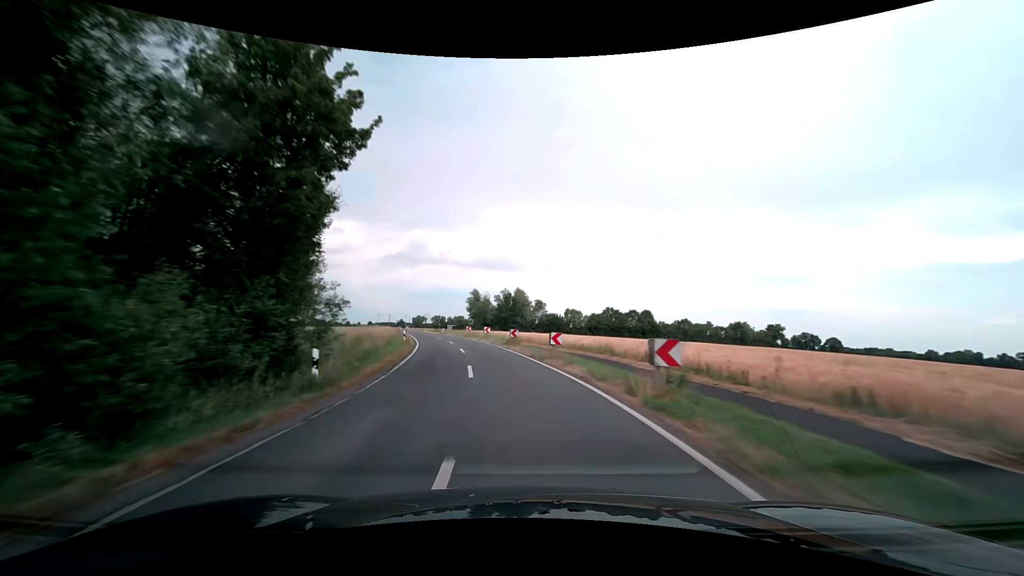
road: secondary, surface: asphalt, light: Day
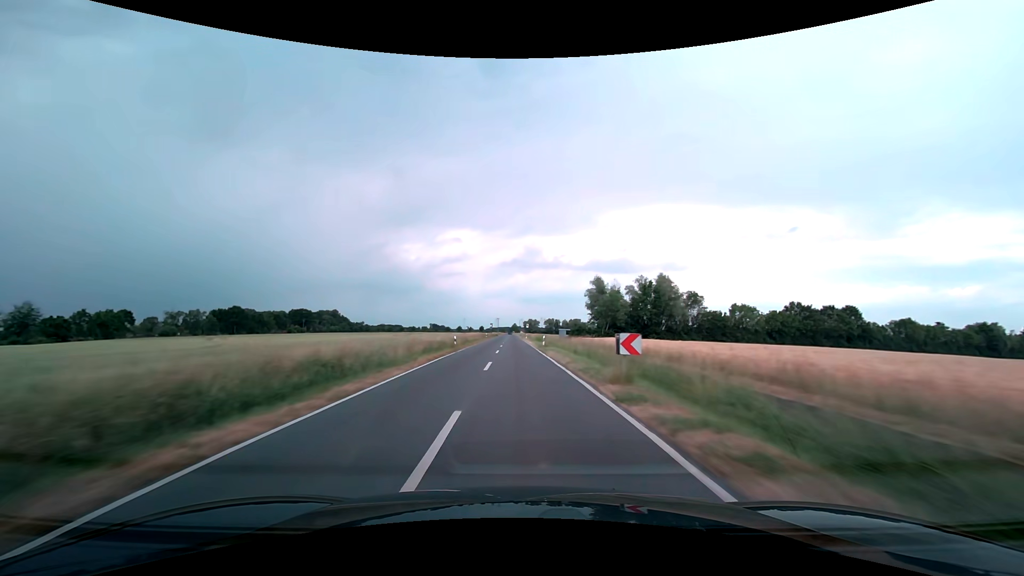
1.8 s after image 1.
(-6.9, +45.7) m; -14°
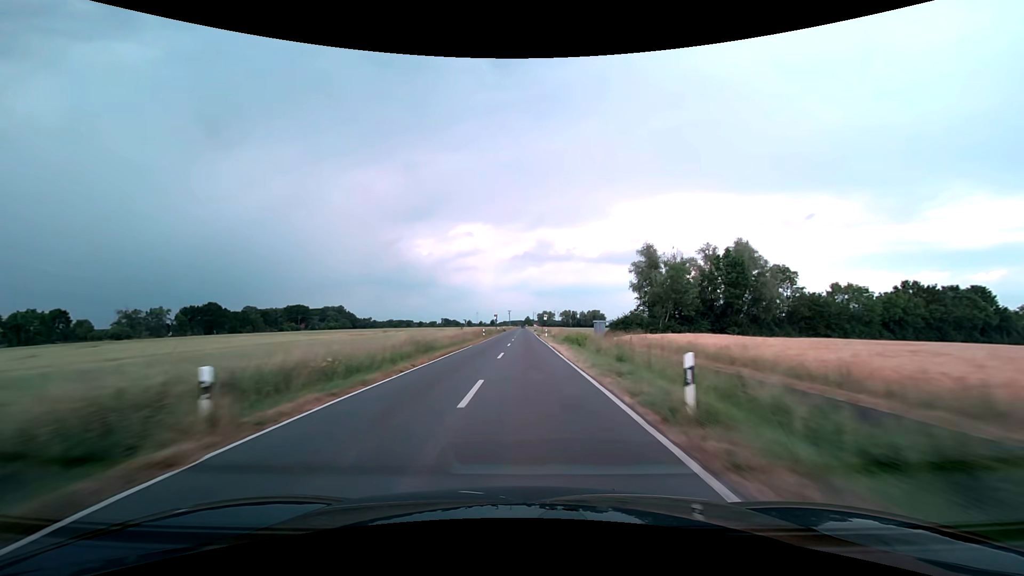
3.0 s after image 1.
(-0.9, +32.3) m; -2°
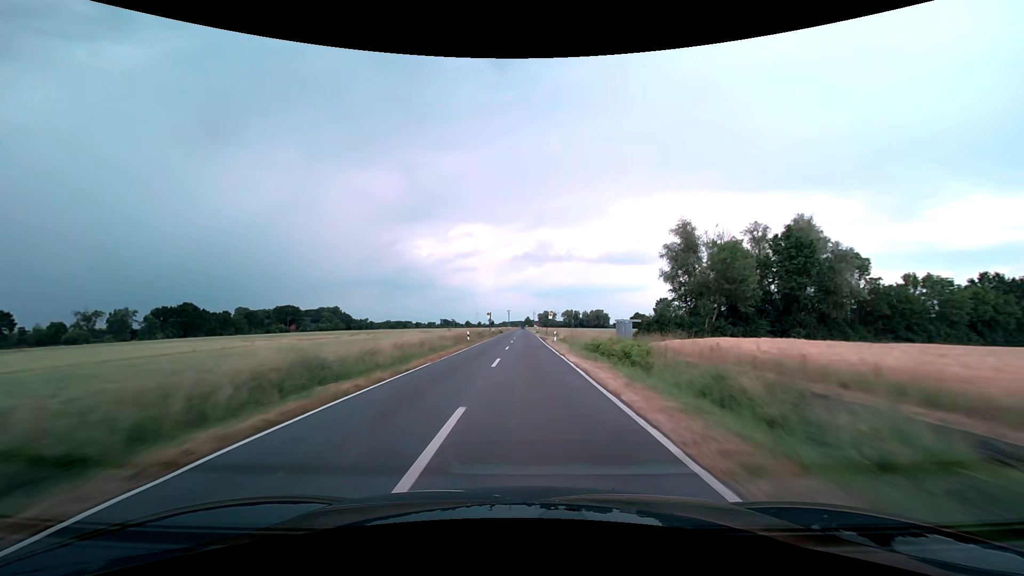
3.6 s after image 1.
(0.0, +16.1) m; 0°
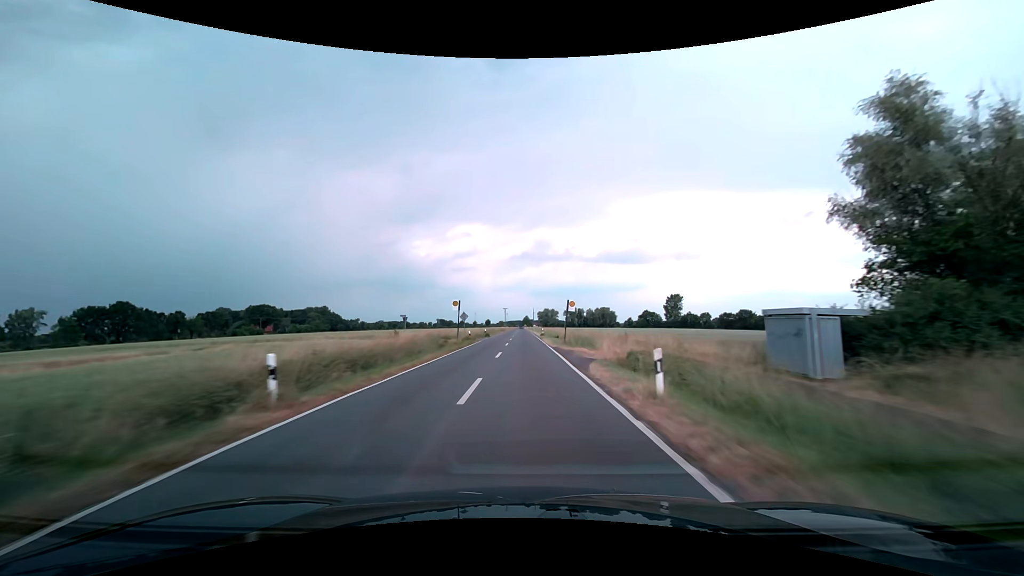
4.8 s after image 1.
(+0.1, +31.9) m; 0°
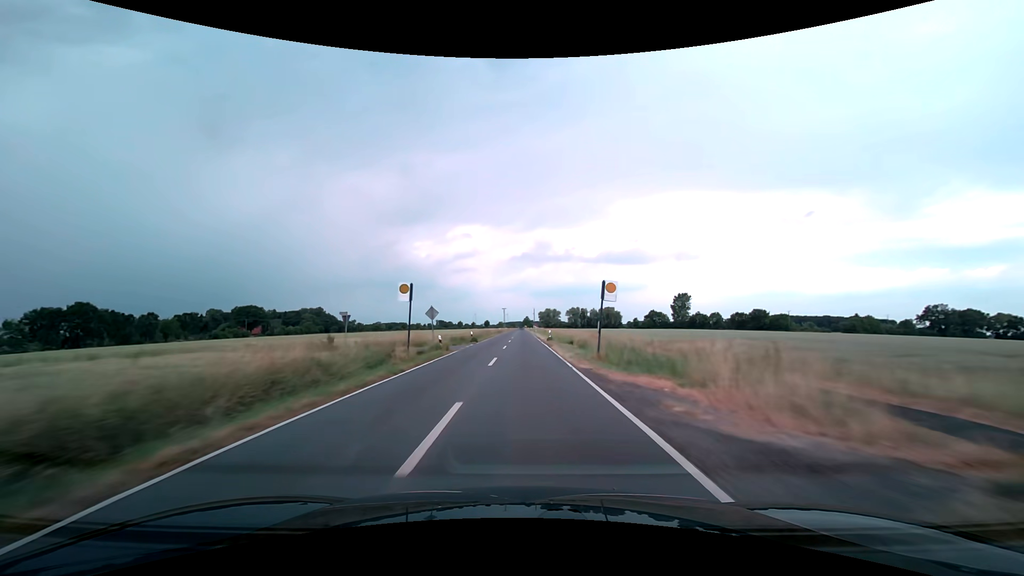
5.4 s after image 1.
(0.0, +15.9) m; 0°
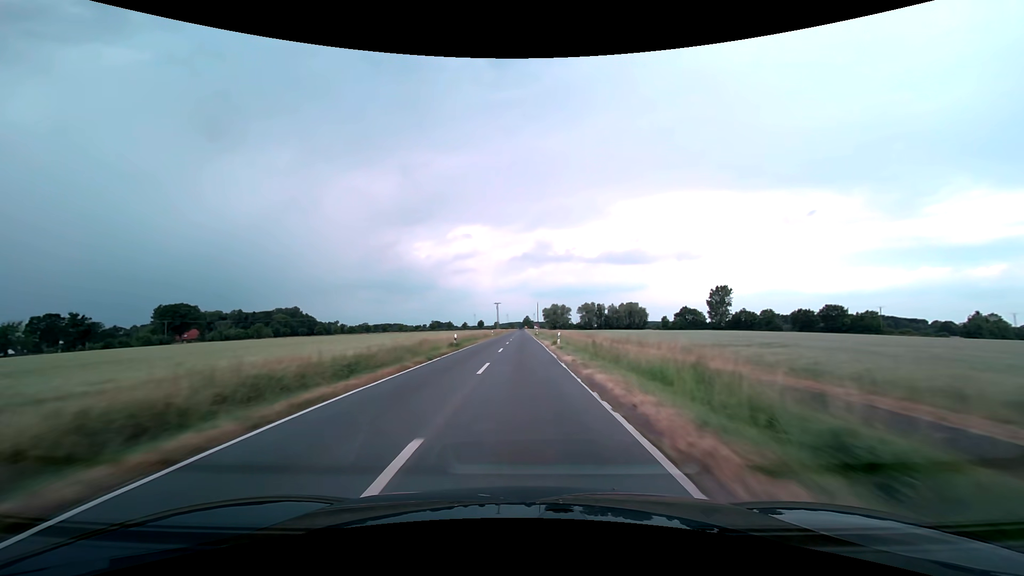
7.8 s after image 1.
(+0.1, +63.2) m; 0°
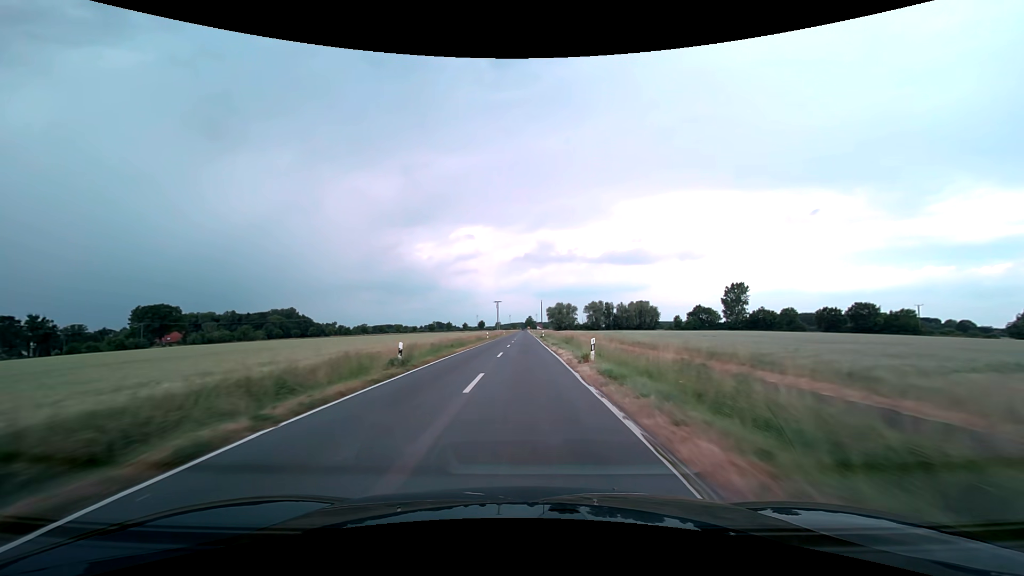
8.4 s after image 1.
(0.0, +15.8) m; 0°
(0, +10) (0, +20) (0, +30) (0, +40) (0, +50) (0, +60) (0, +70) (0, +80) (0, +90) (0, +100) m
